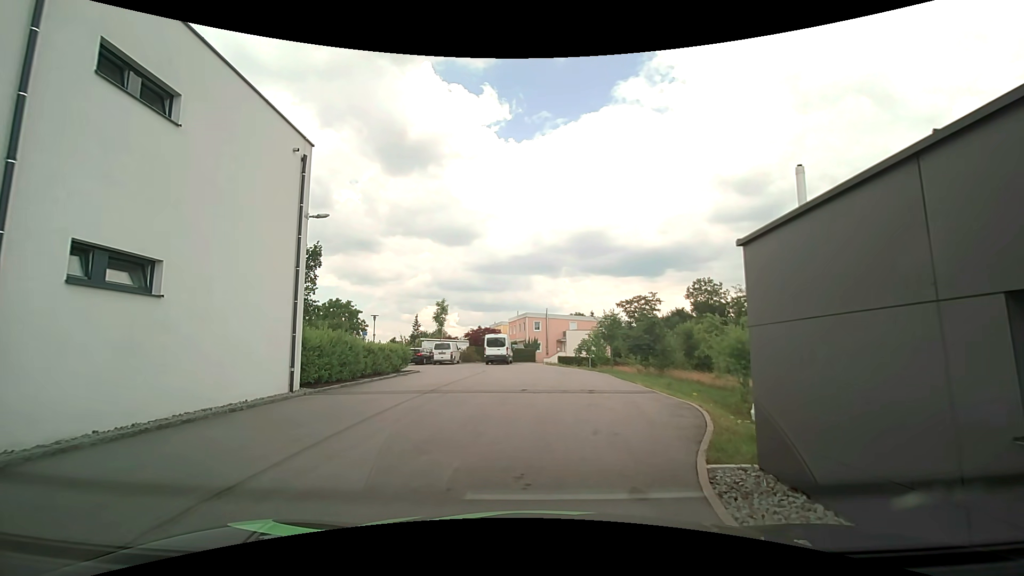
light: Day
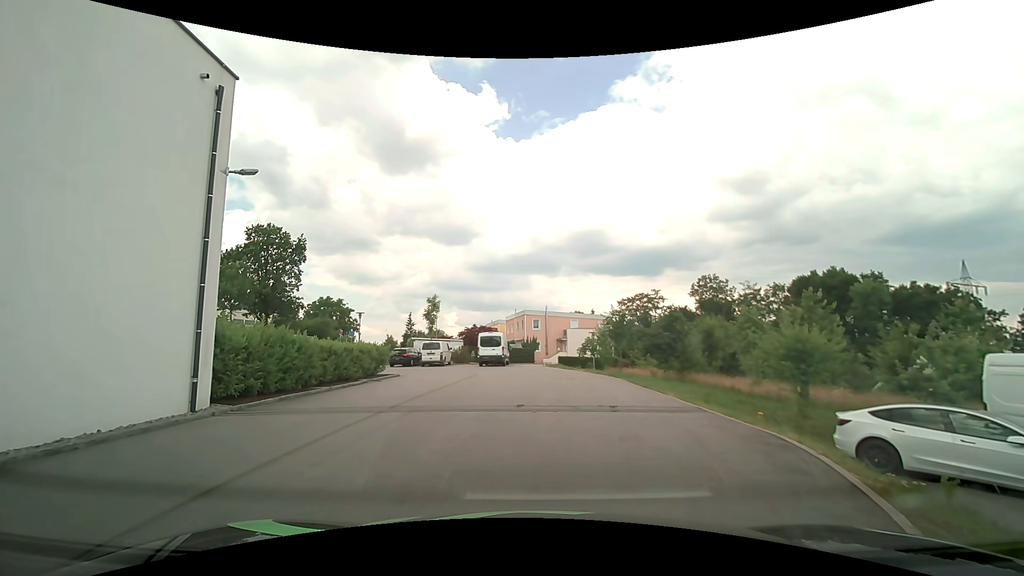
(+0.1, +4.2) m; +2°
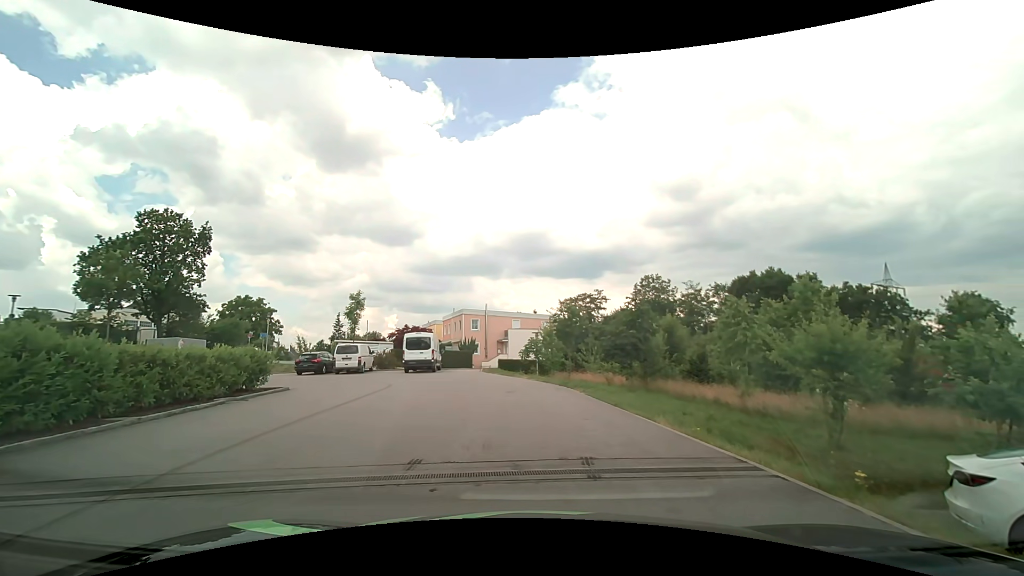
(0.0, +5.2) m; +6°
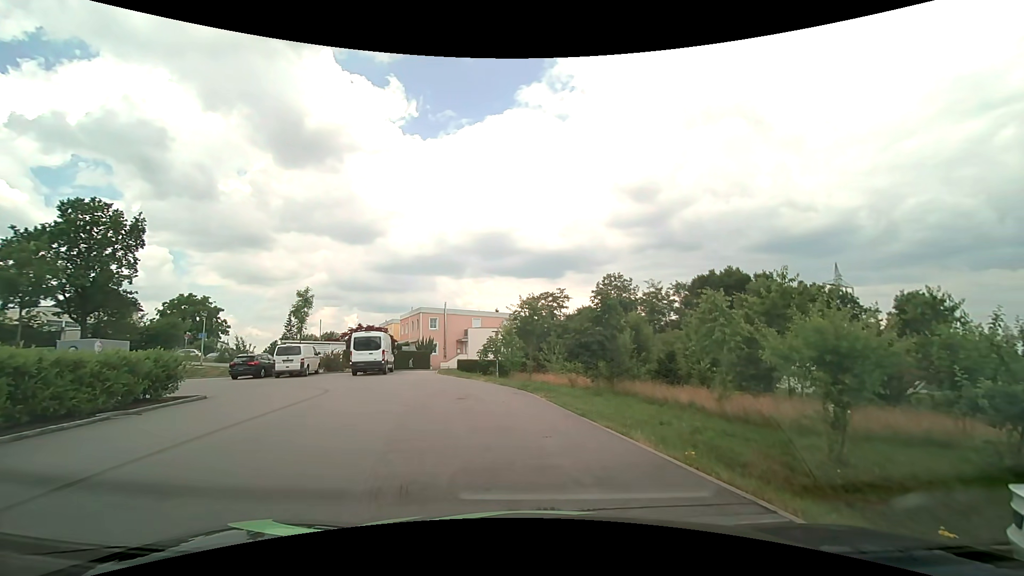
(+0.1, +2.0) m; +4°
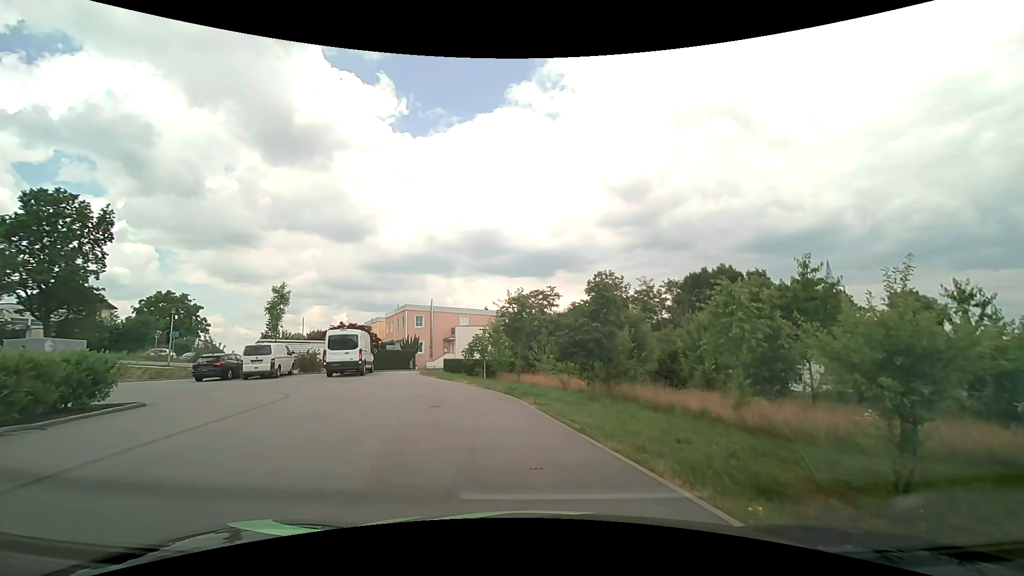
(0.0, +2.1) m; +1°
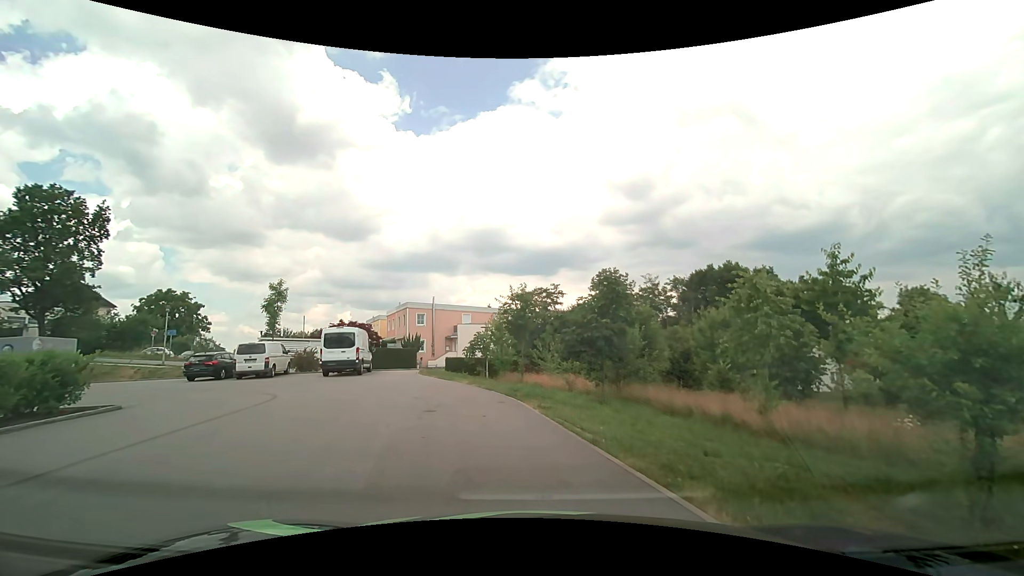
(0.0, +1.1) m; 0°
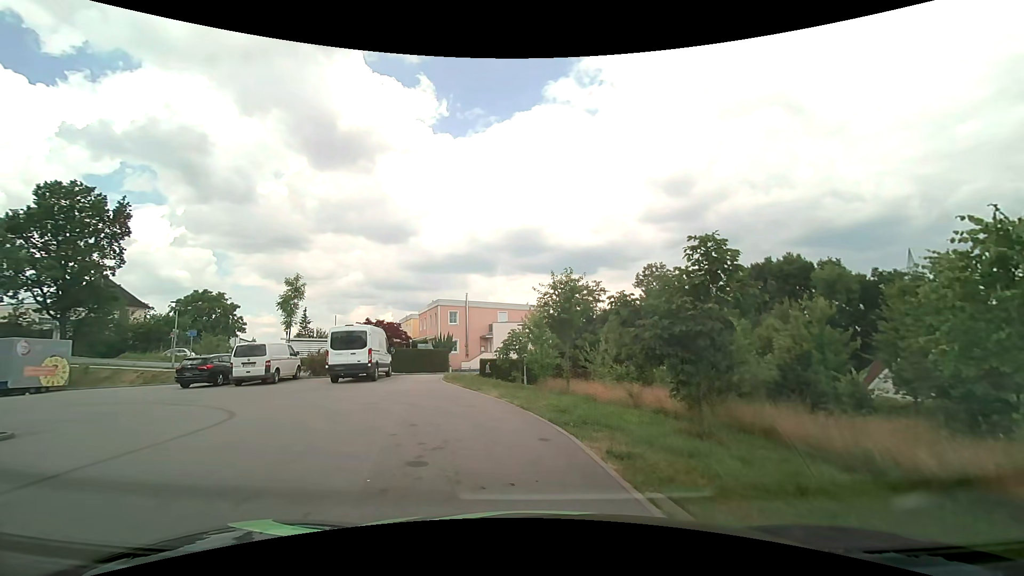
(-0.2, +4.7) m; -5°
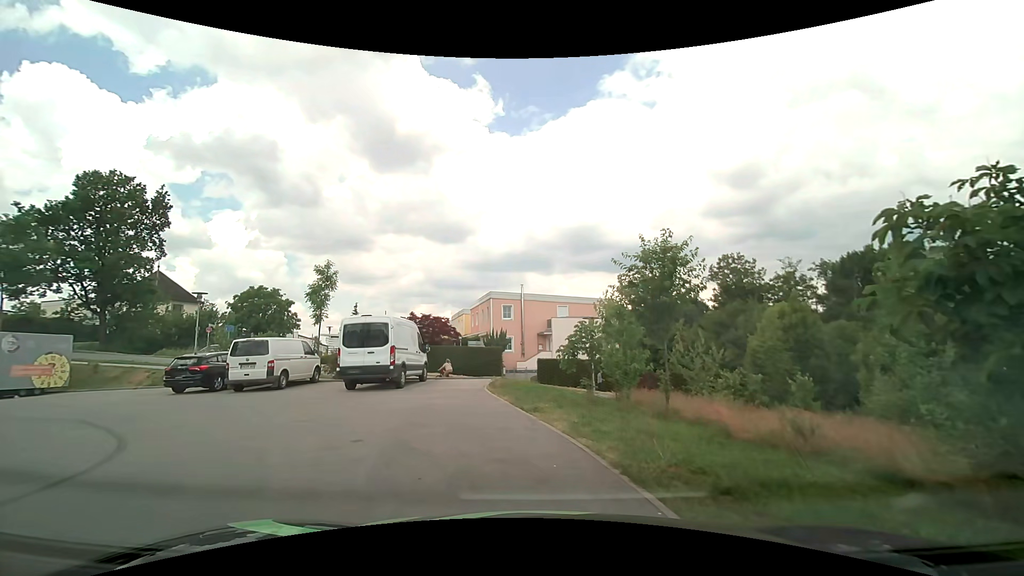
(-0.4, +5.8) m; -7°
